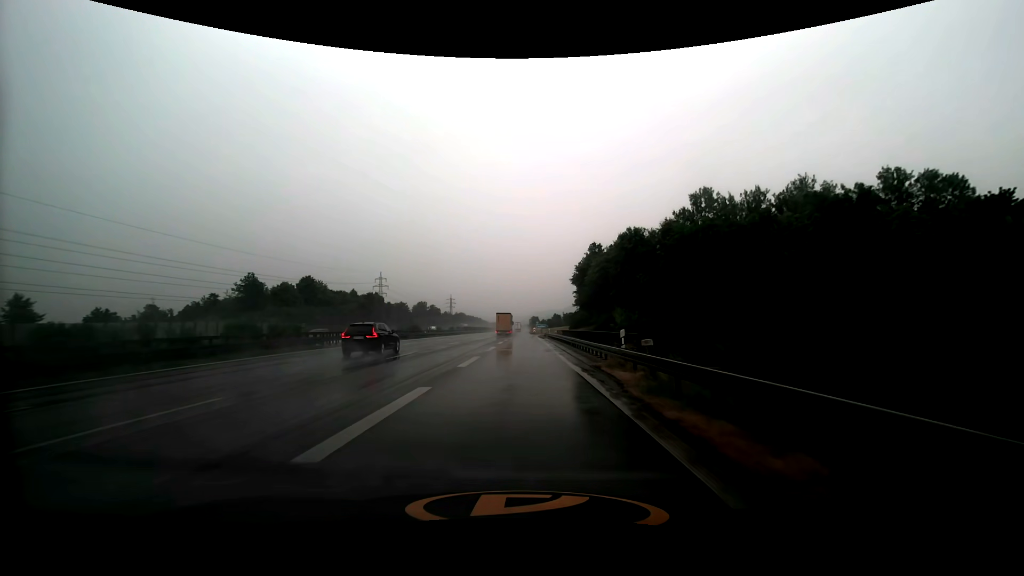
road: motorway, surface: asphalt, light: Day
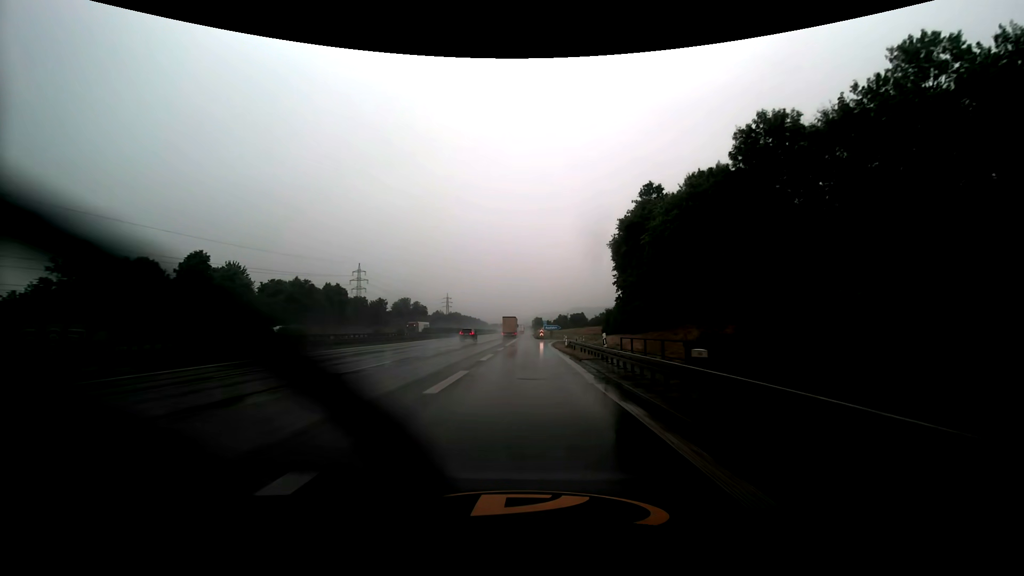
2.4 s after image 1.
(-0.2, +42.4) m; 0°
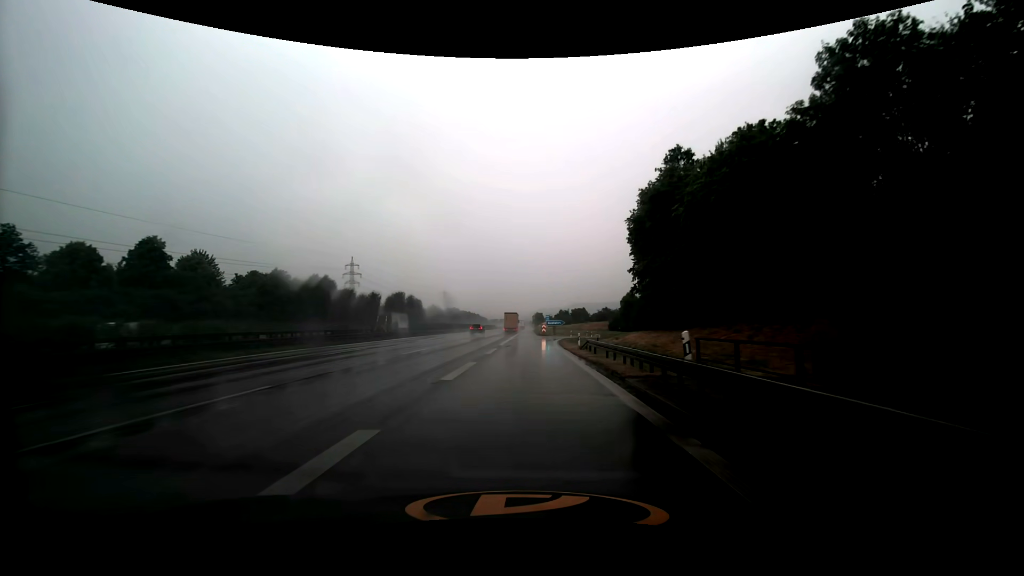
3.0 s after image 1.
(0.0, +10.1) m; 0°
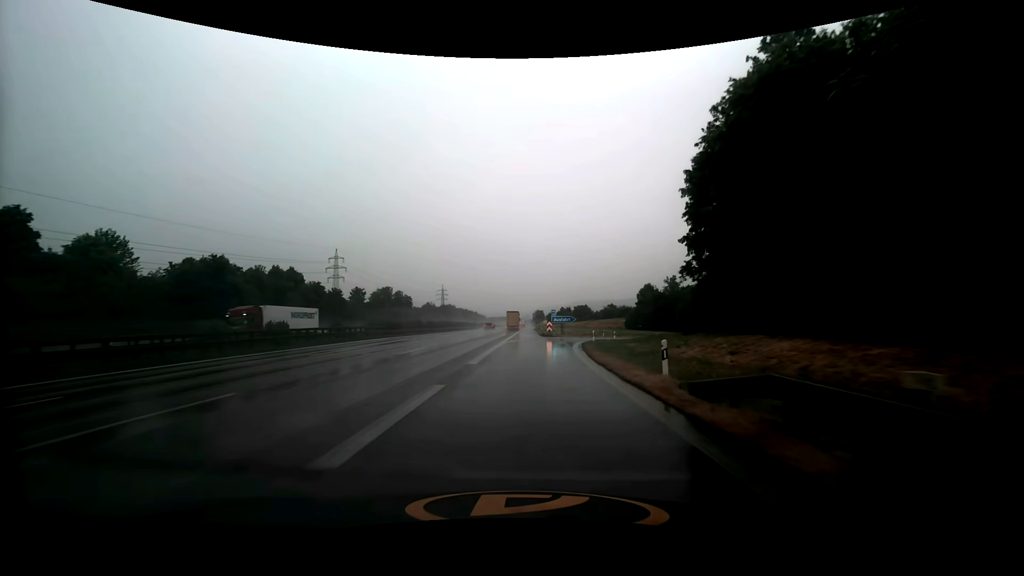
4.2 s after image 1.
(0.0, +19.5) m; 0°
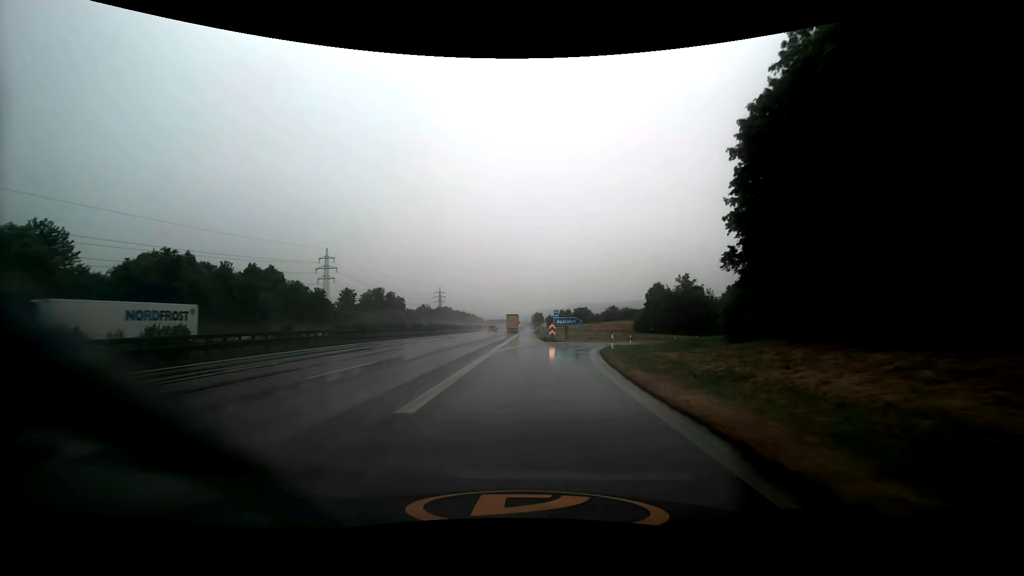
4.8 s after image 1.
(0.0, +9.0) m; 0°
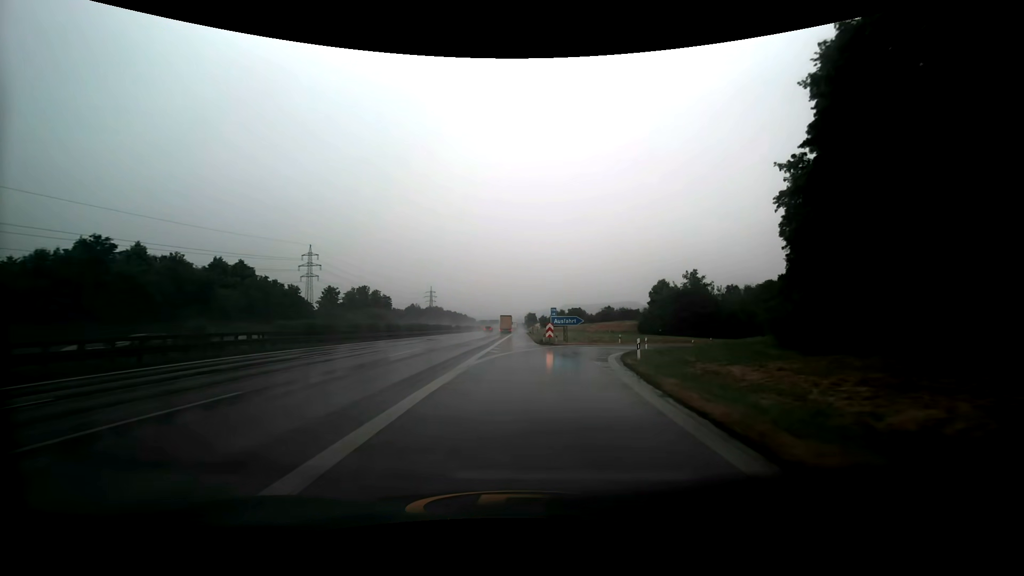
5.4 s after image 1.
(0.0, +8.8) m; +1°
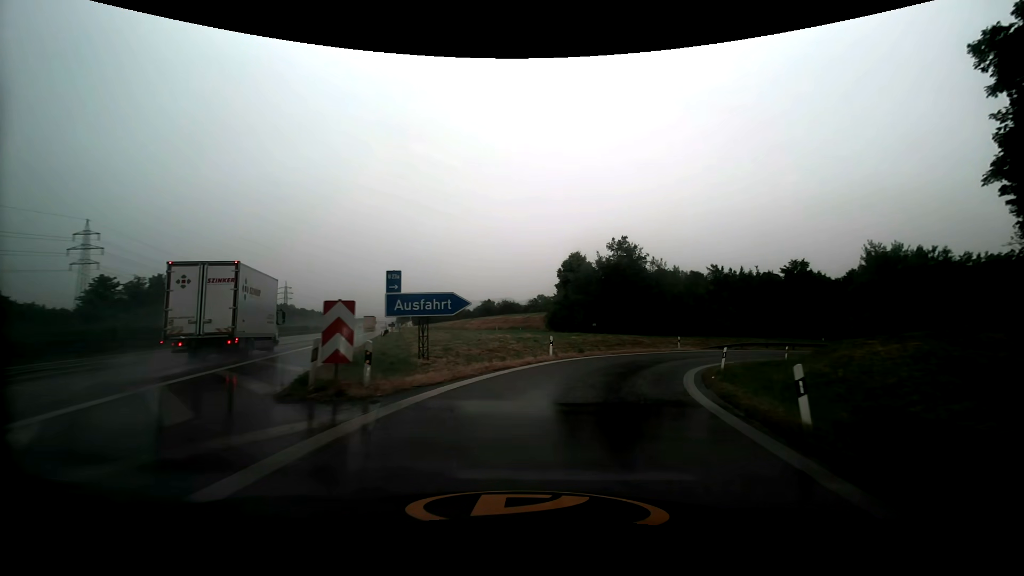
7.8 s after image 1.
(+2.7, +31.7) m; +14°
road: motorway_link
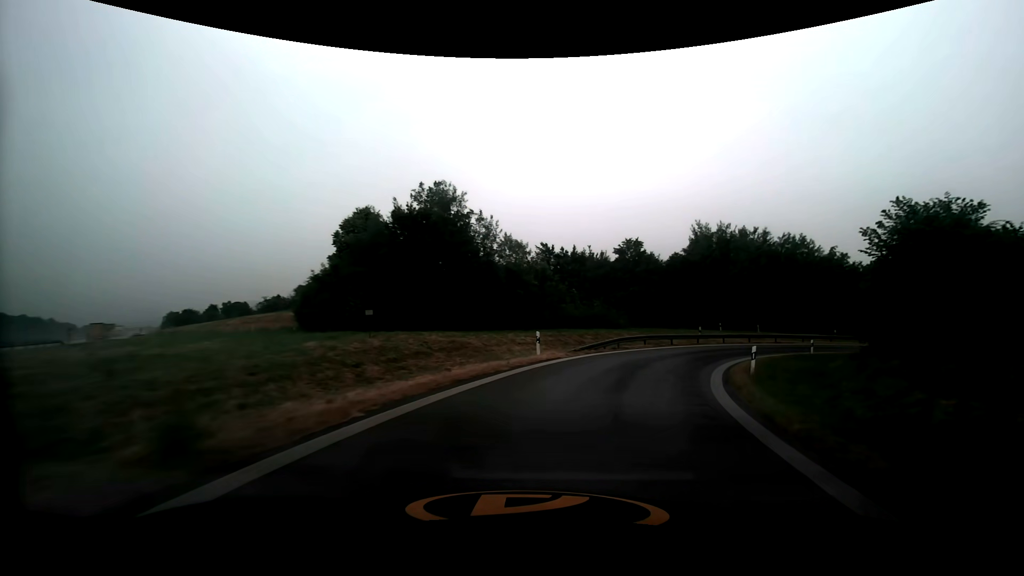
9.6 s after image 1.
(+3.8, +21.5) m; +21°
(+1, +10) (+4, +20) (+8, +28) (+14, +36) (+22, +43) (+30, +48) (+40, +51) (+50, +53) (+60, +52) (+69, +50) m
